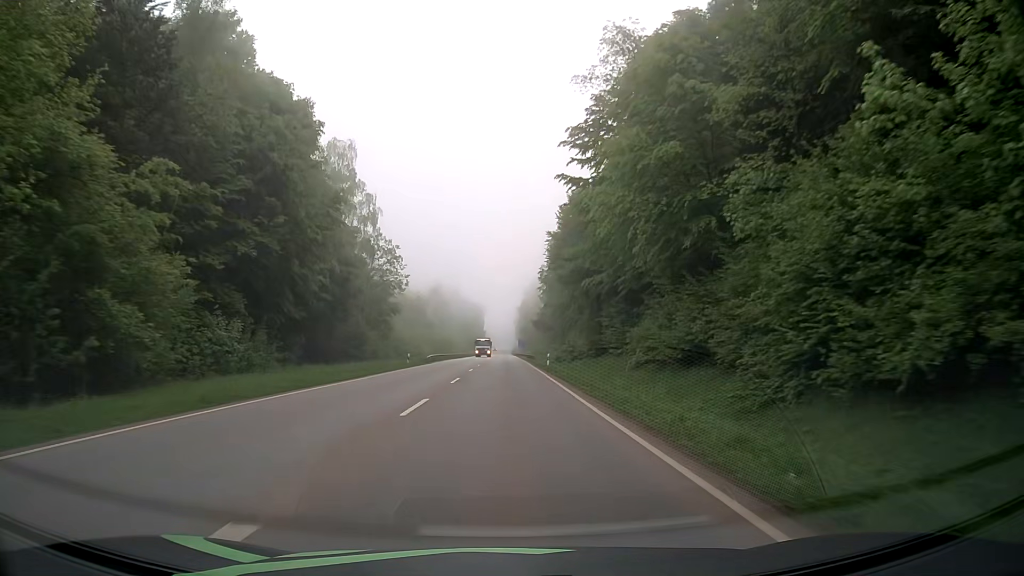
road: secondary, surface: asphalt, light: Day
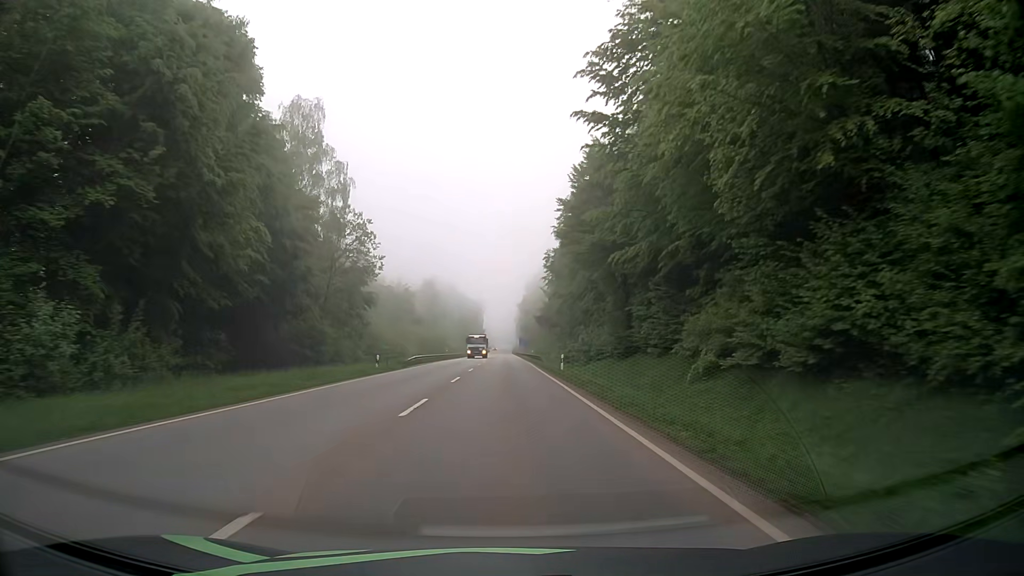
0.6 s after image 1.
(0.0, +12.0) m; 0°
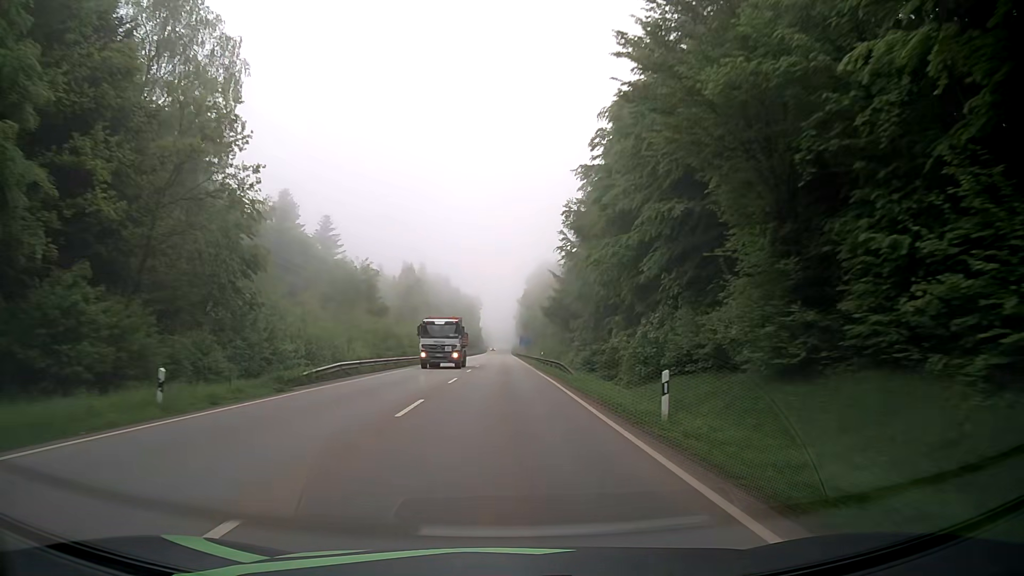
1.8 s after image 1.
(+0.1, +24.3) m; 0°
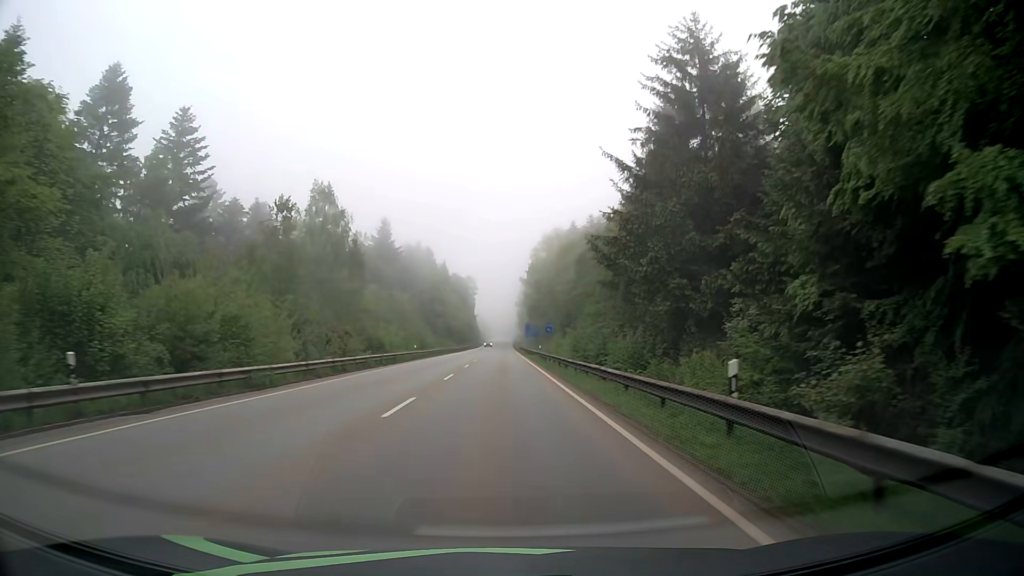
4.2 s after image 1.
(+0.4, +49.1) m; 0°
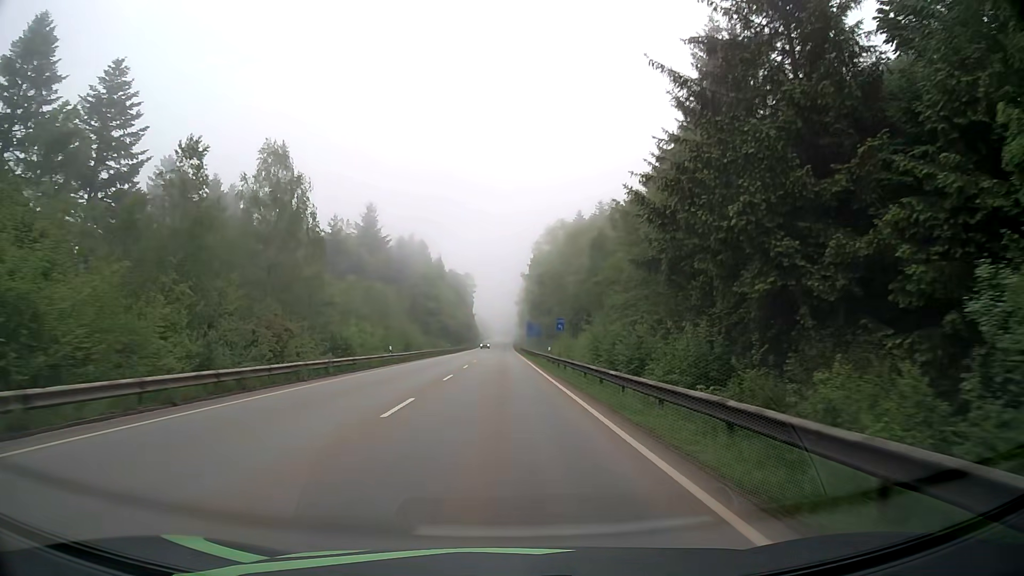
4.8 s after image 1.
(0.0, +12.1) m; 0°
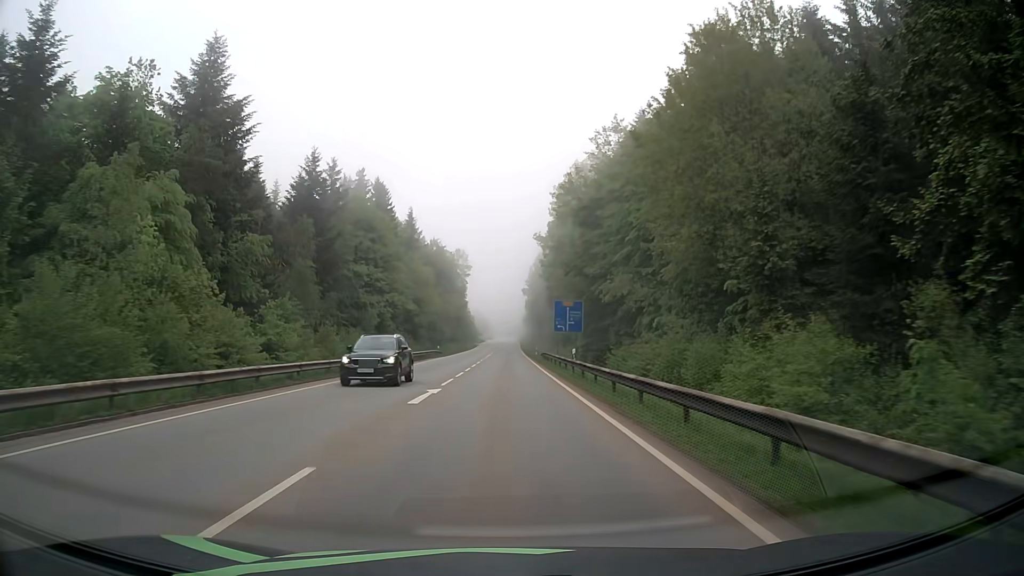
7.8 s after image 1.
(-0.4, +57.6) m; 0°
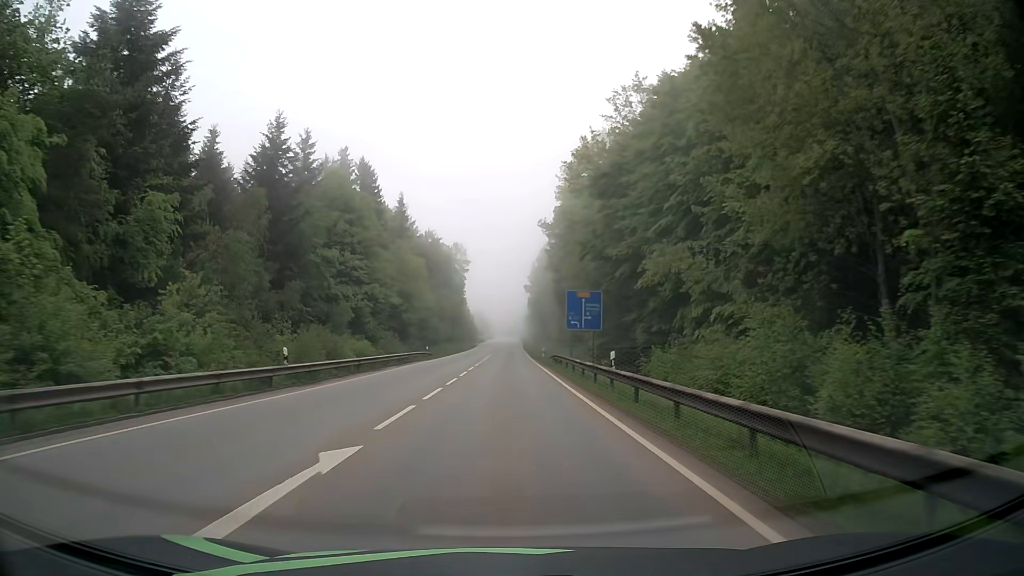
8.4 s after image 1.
(-0.1, +11.2) m; -1°
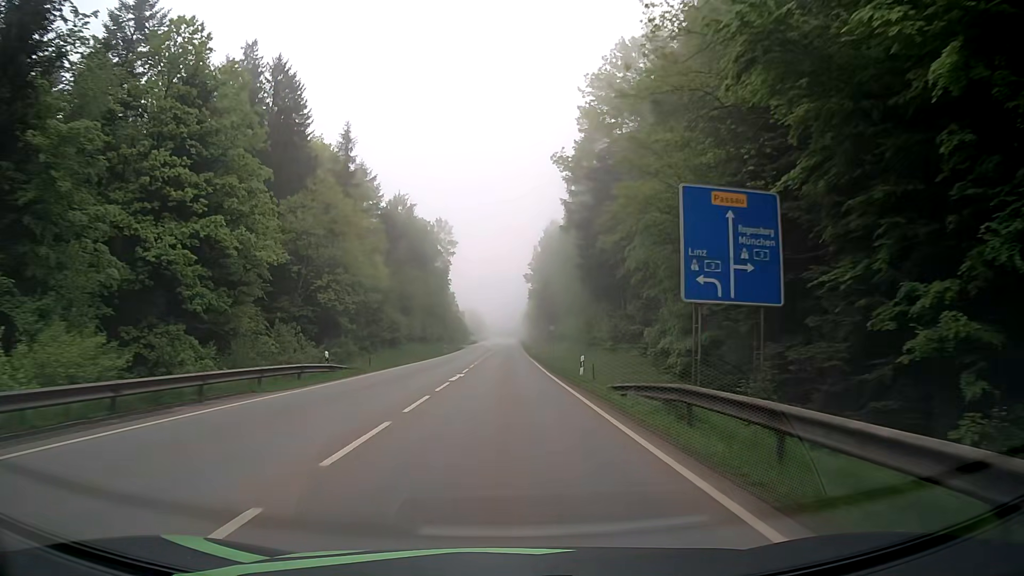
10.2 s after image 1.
(+0.4, +33.0) m; +1°
(0, +10) (0, +20) (0, +30) (0, +40) (0, +50) (0, +60) (0, +70) (0, +80) (0, +90) (+1, +100) m
